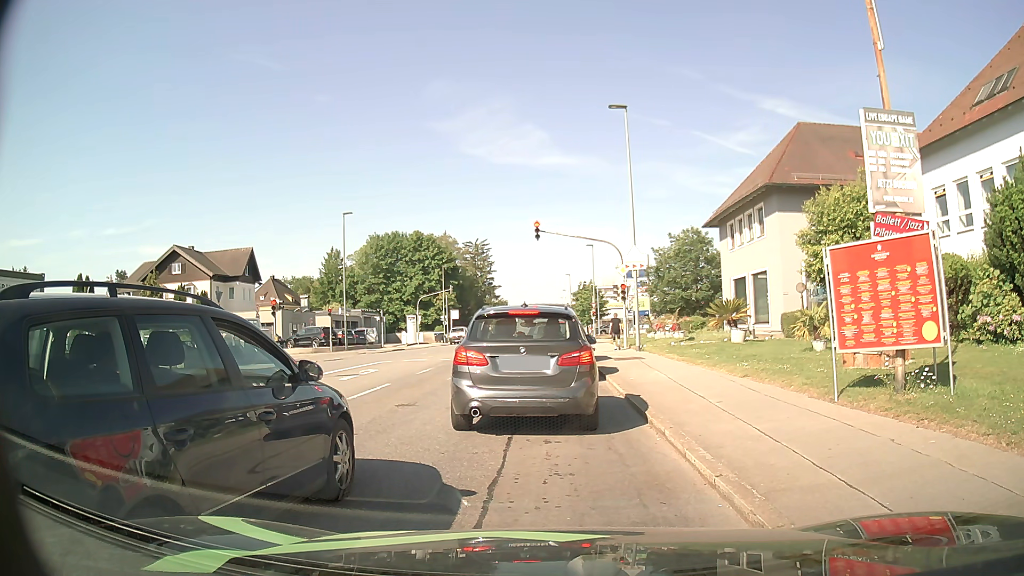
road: tertiary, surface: asphalt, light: Day
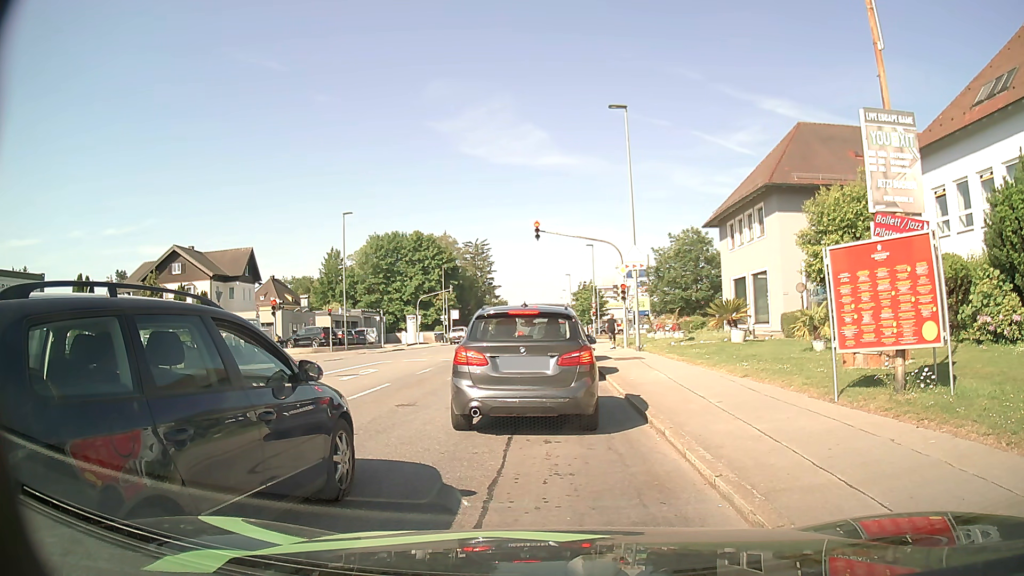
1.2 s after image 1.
(0.0, 0.0) m; 0°
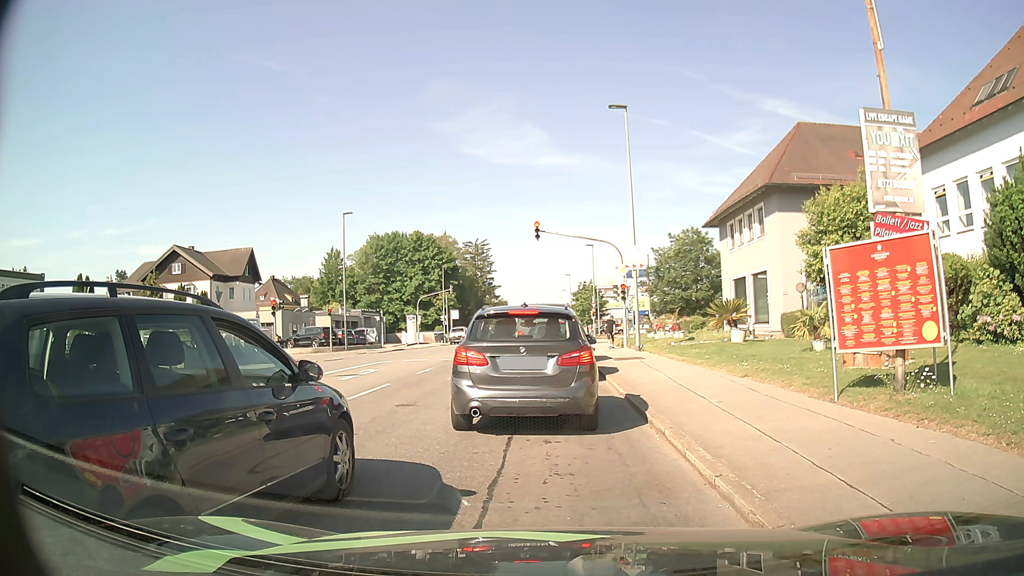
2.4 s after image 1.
(0.0, 0.0) m; 0°
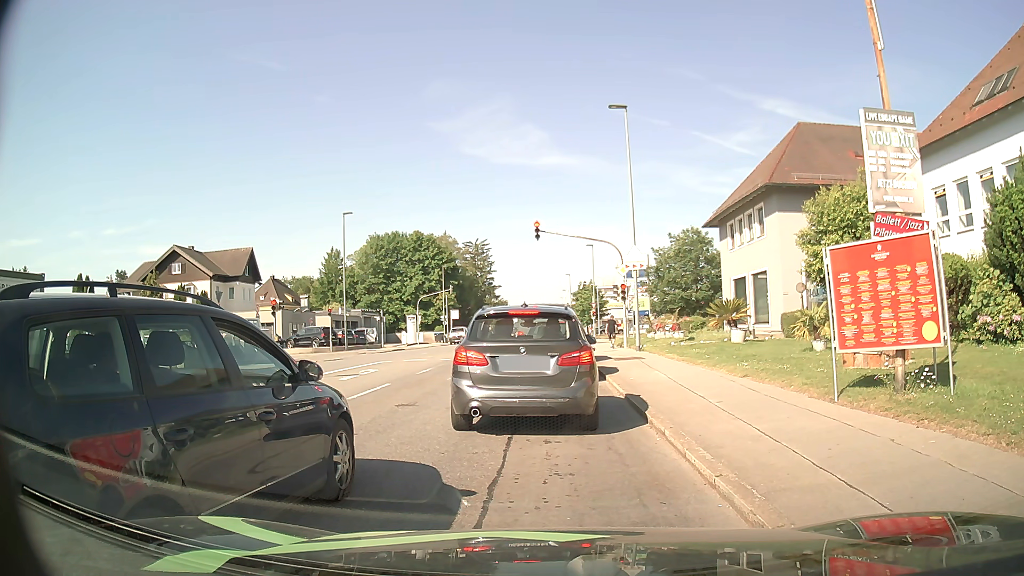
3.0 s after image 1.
(0.0, 0.0) m; 0°
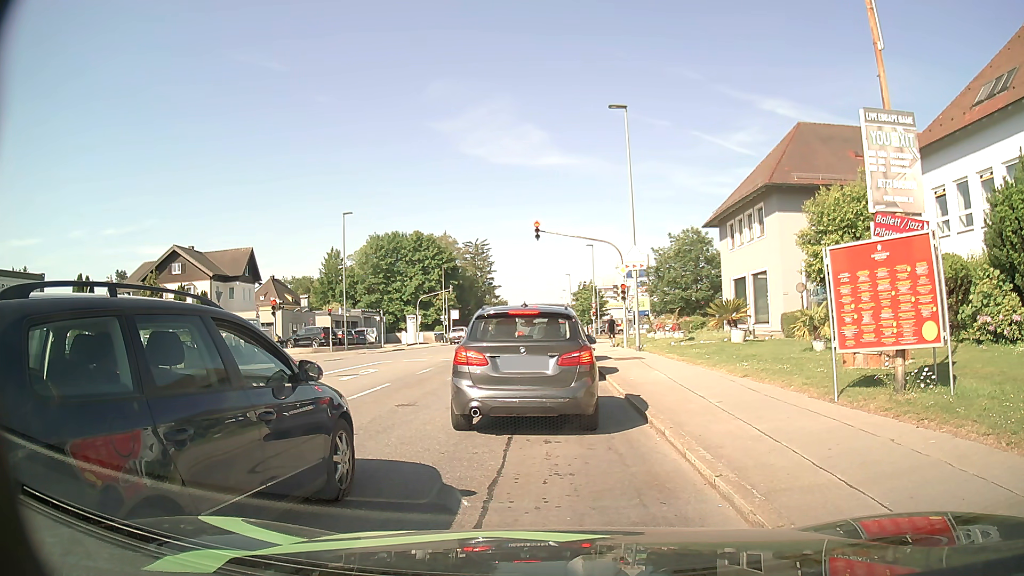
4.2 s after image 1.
(0.0, 0.0) m; 0°
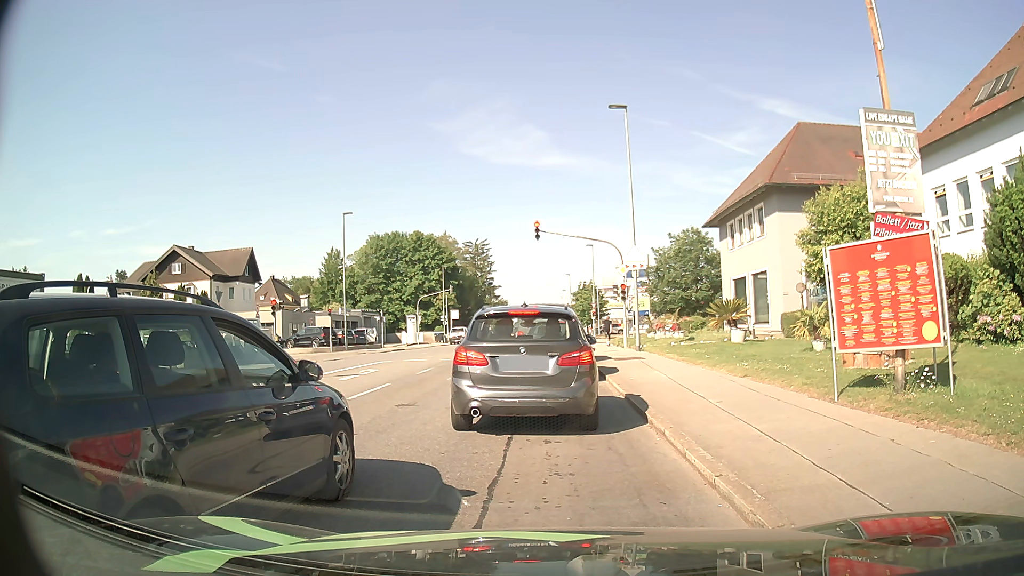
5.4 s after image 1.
(0.0, 0.0) m; 0°
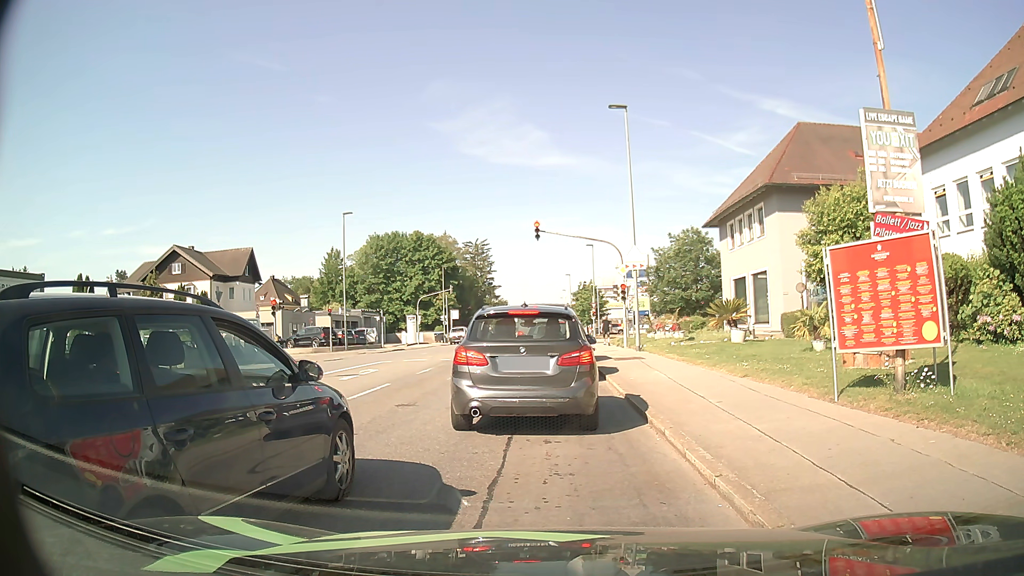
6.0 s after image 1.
(0.0, 0.0) m; 0°
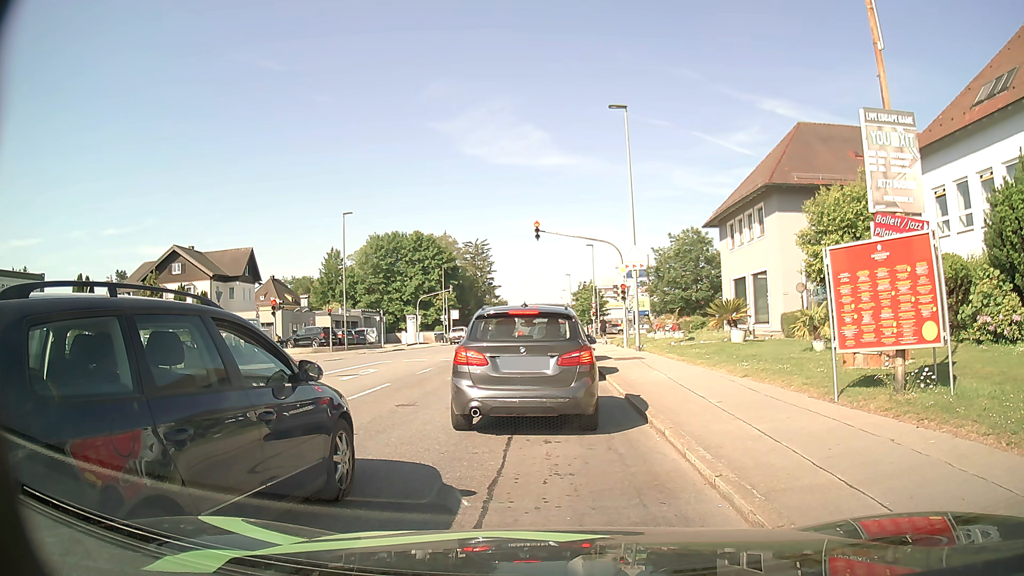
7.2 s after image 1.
(0.0, 0.0) m; 0°
(0, +10) (0, +20) (0, +30) (0, +40) (0, +50) (0, +60) (0, +70) (0, +80) (0, +90) (0, +100) m
